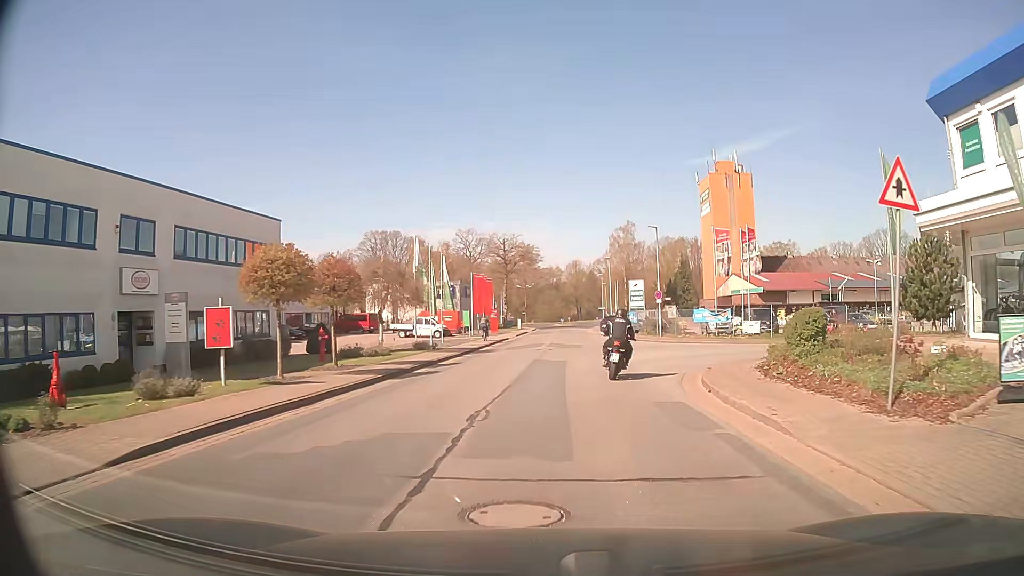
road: residential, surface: asphalt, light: Day
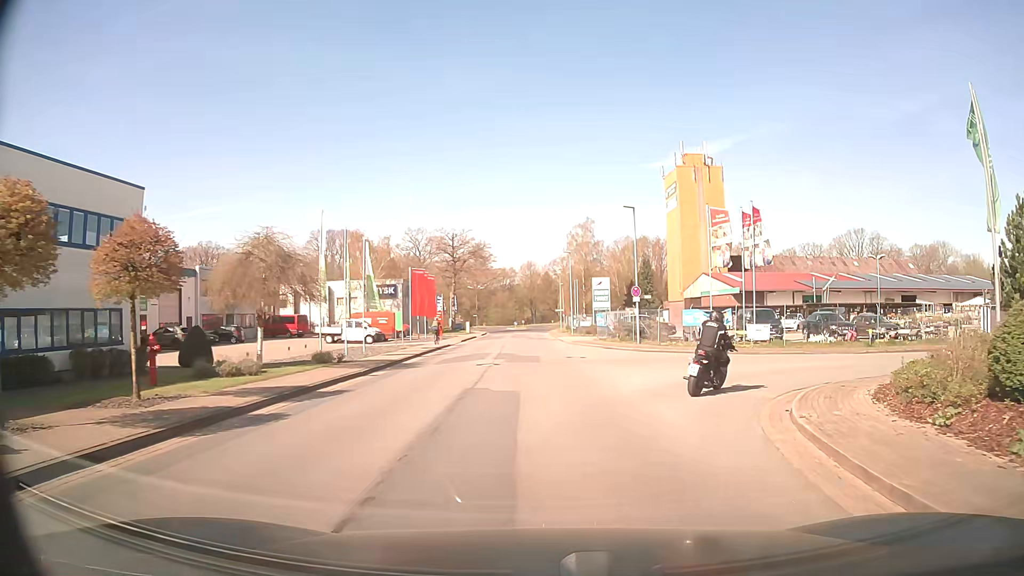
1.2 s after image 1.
(+0.4, +9.3) m; +5°
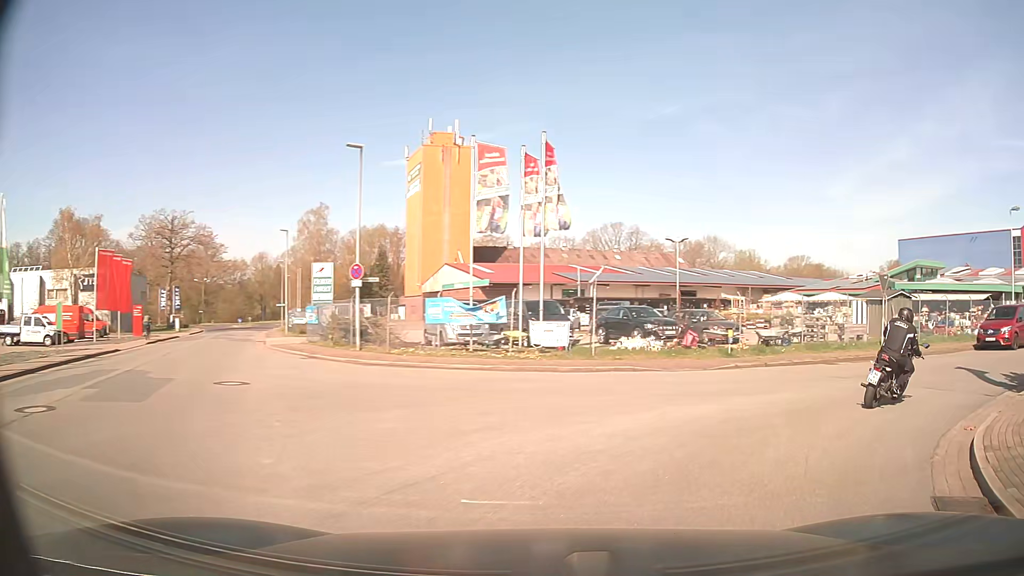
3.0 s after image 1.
(+1.7, +12.2) m; +22°
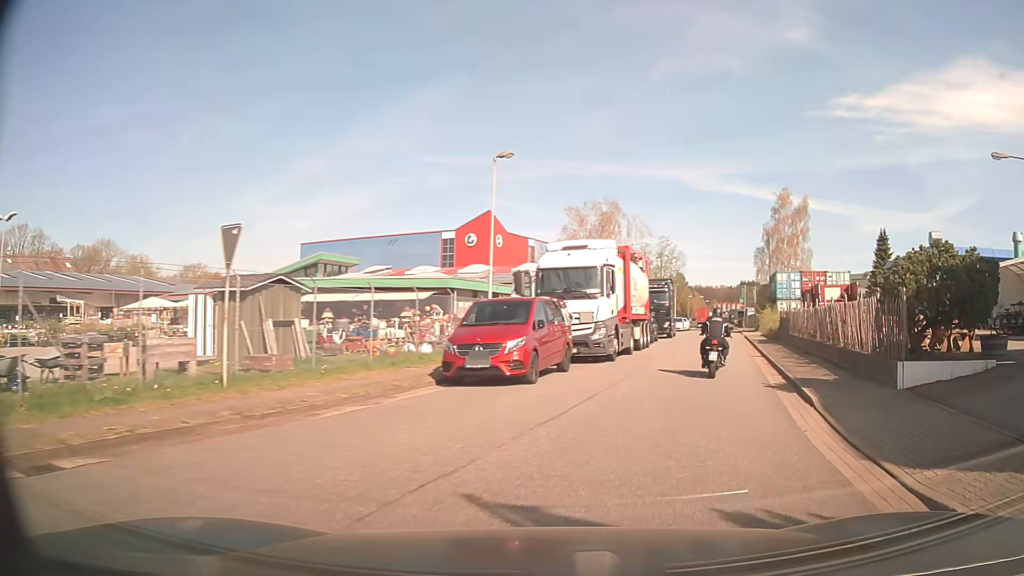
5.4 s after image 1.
(+7.0, +13.1) m; +51°
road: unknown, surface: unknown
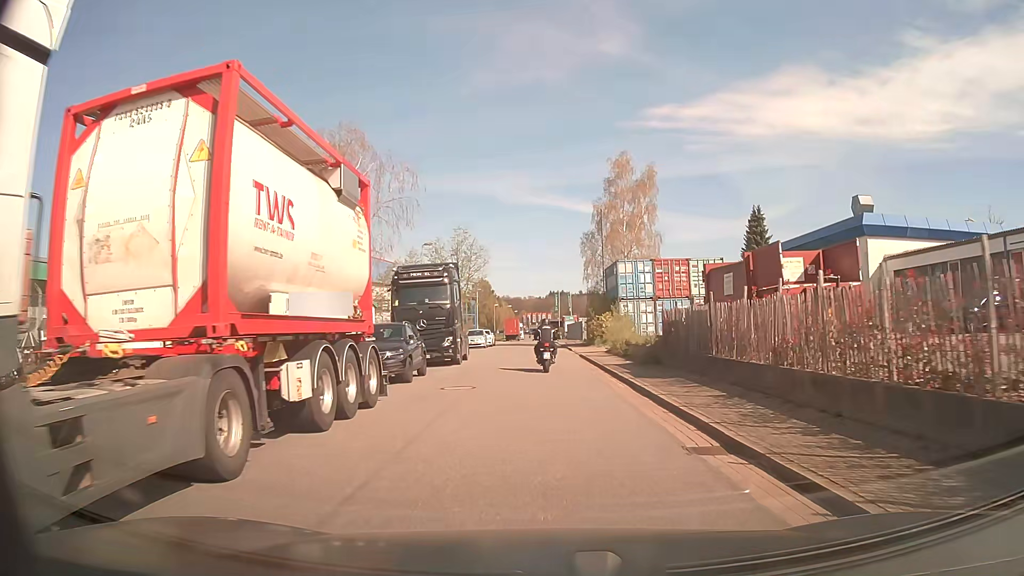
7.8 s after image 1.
(+4.0, +19.0) m; +16°
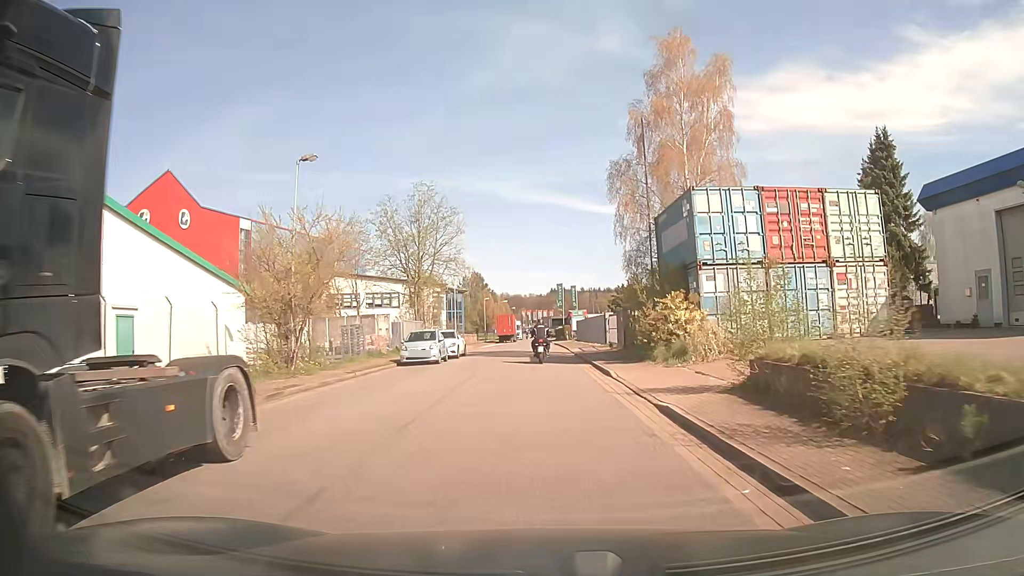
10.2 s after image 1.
(+0.1, +23.0) m; 0°
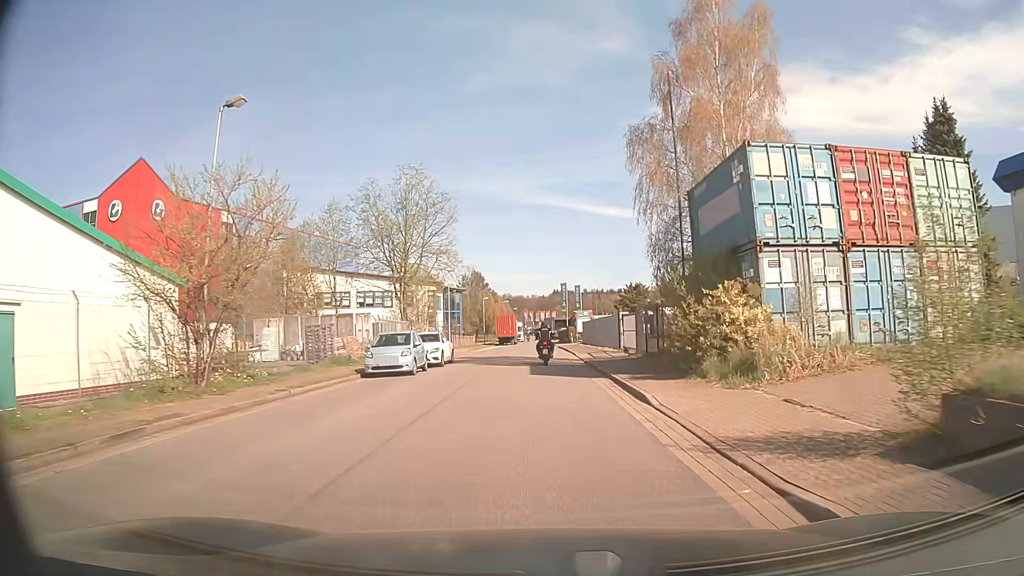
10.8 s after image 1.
(0.0, +6.0) m; -1°
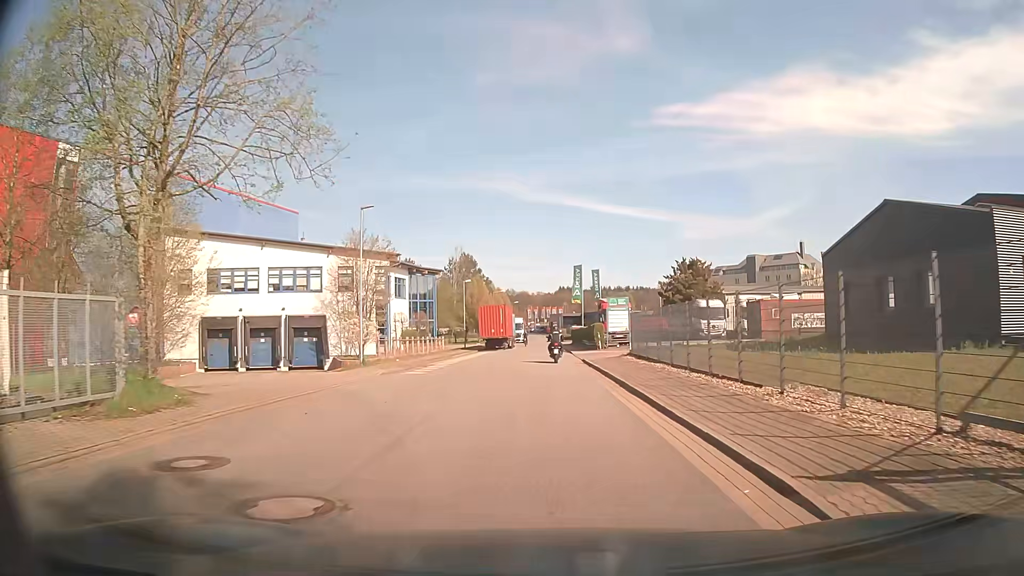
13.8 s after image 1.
(0.0, +30.4) m; 0°
(0, +10) (0, +20) (0, +30) (0, +40) (0, +50) (0, +60) (0, +70) (0, +80) (+1, +90) (+1, +100) m
